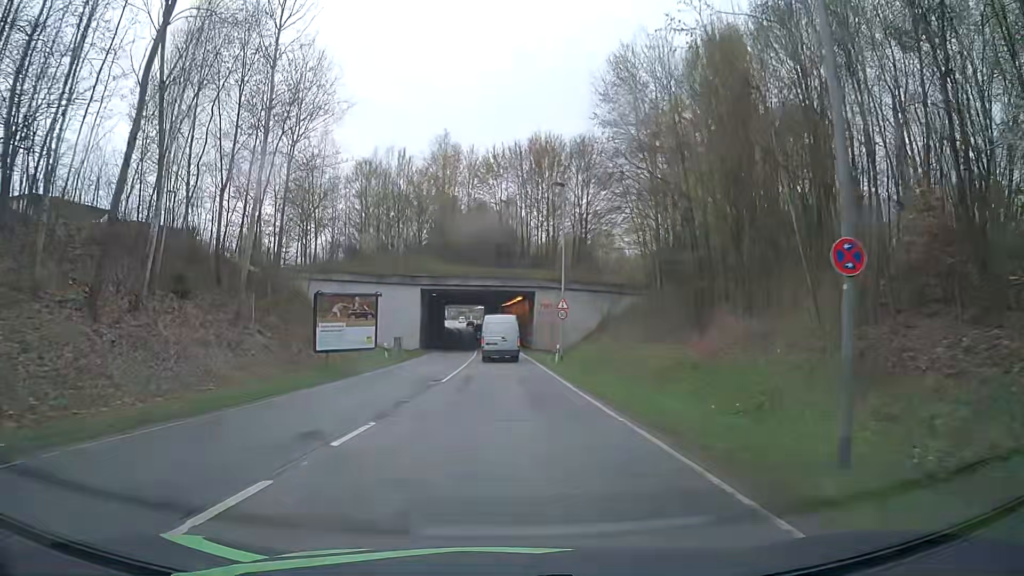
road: secondary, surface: asphalt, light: Day
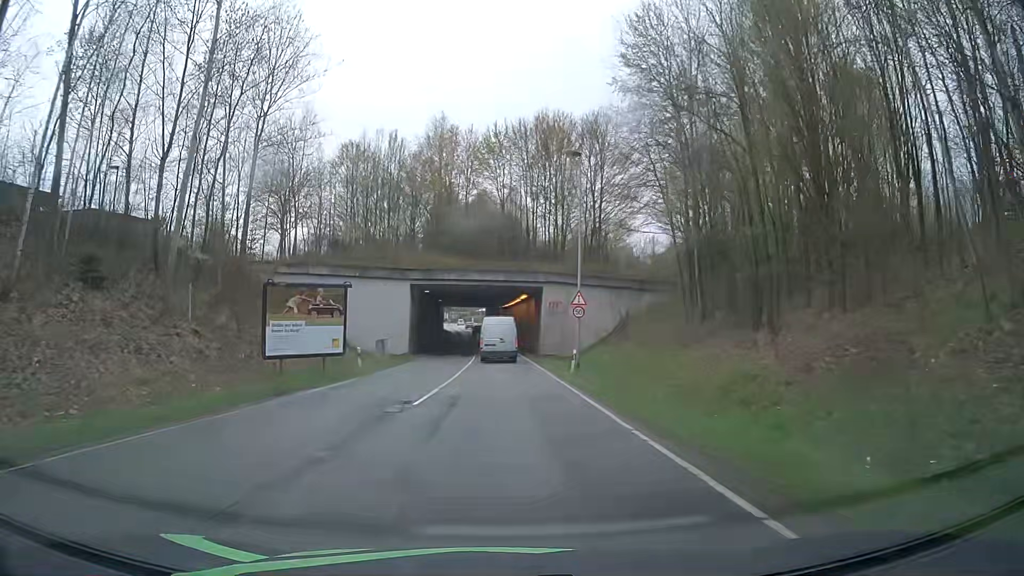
(0.0, +7.3) m; 0°
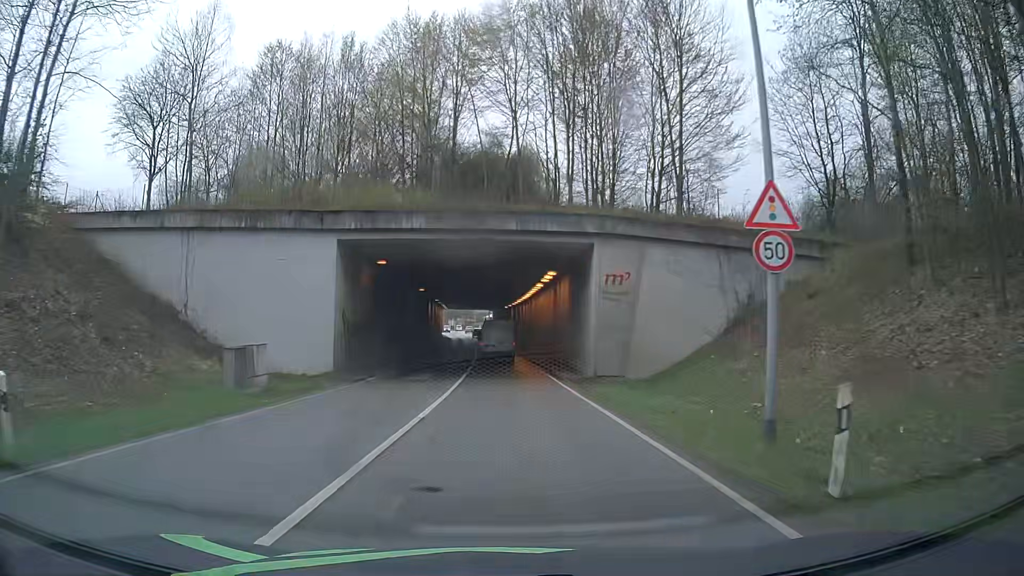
(-0.1, +22.6) m; -1°
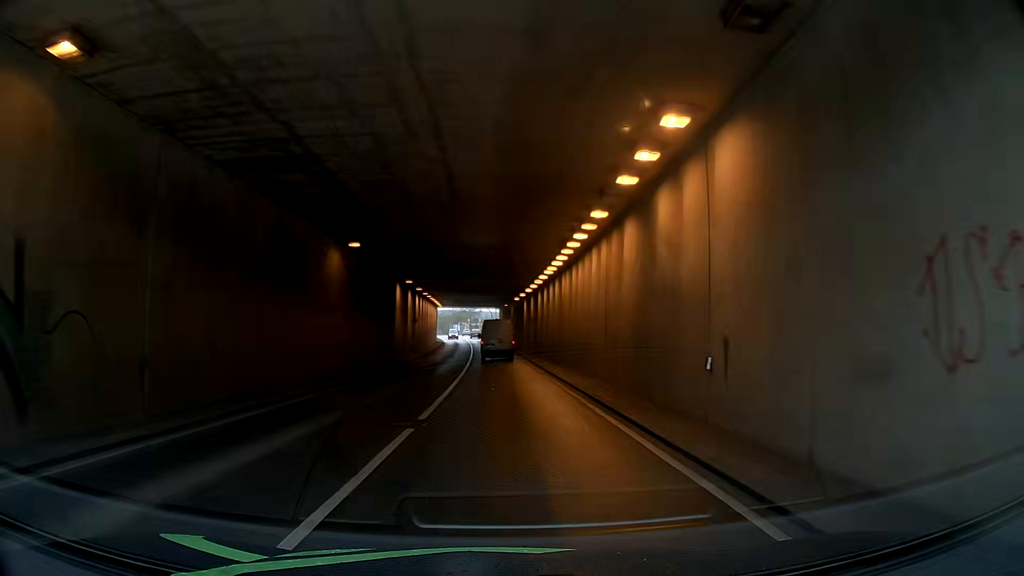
(-0.2, +23.5) m; 0°
